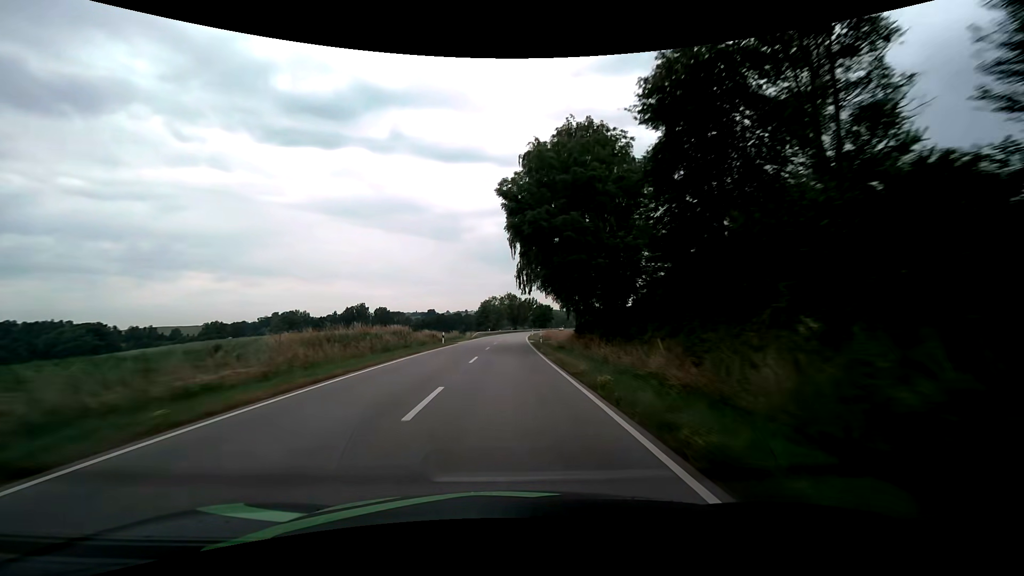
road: secondary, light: Day
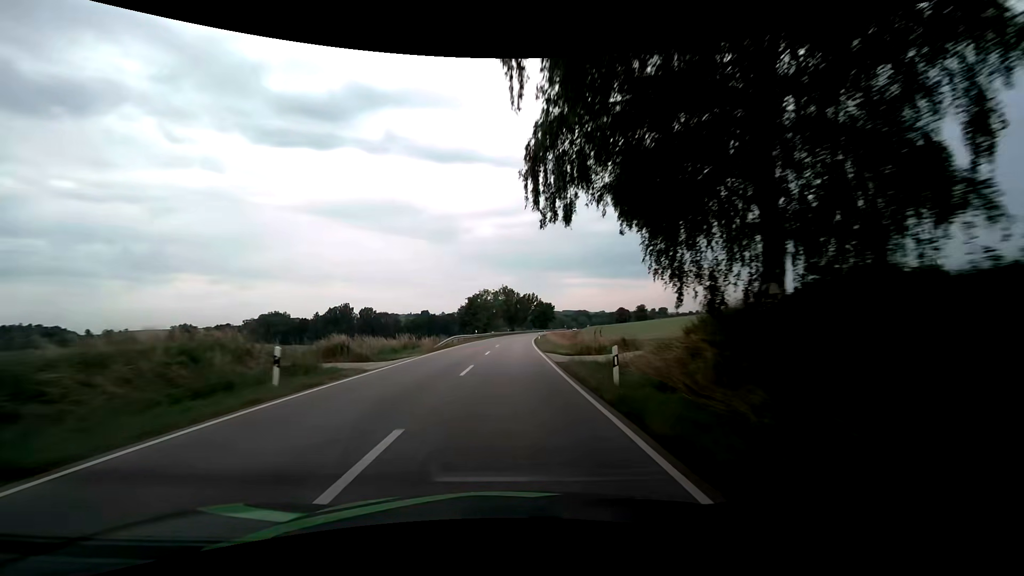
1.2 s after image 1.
(+0.1, +28.4) m; +1°
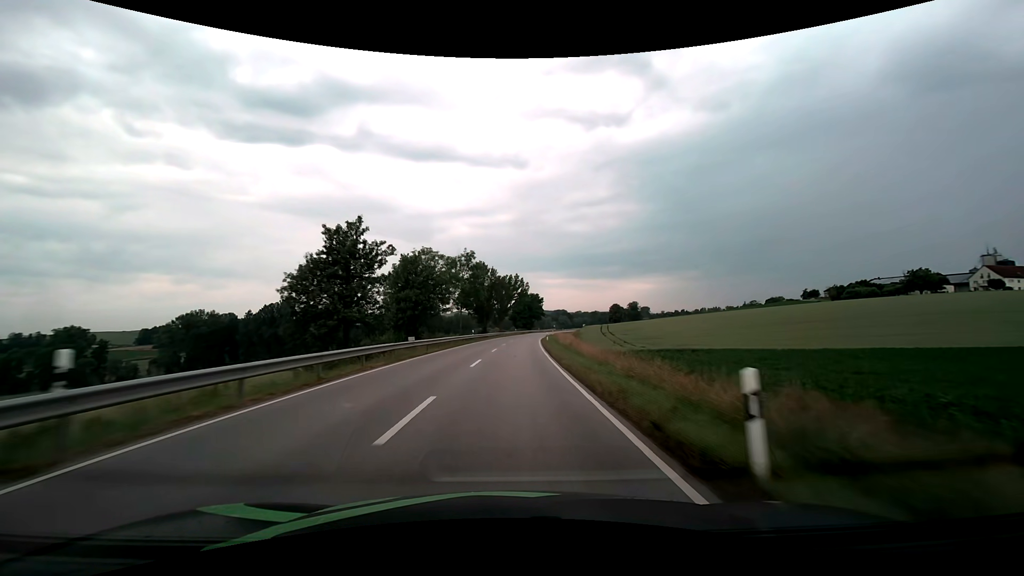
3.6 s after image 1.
(+1.3, +56.8) m; +3°
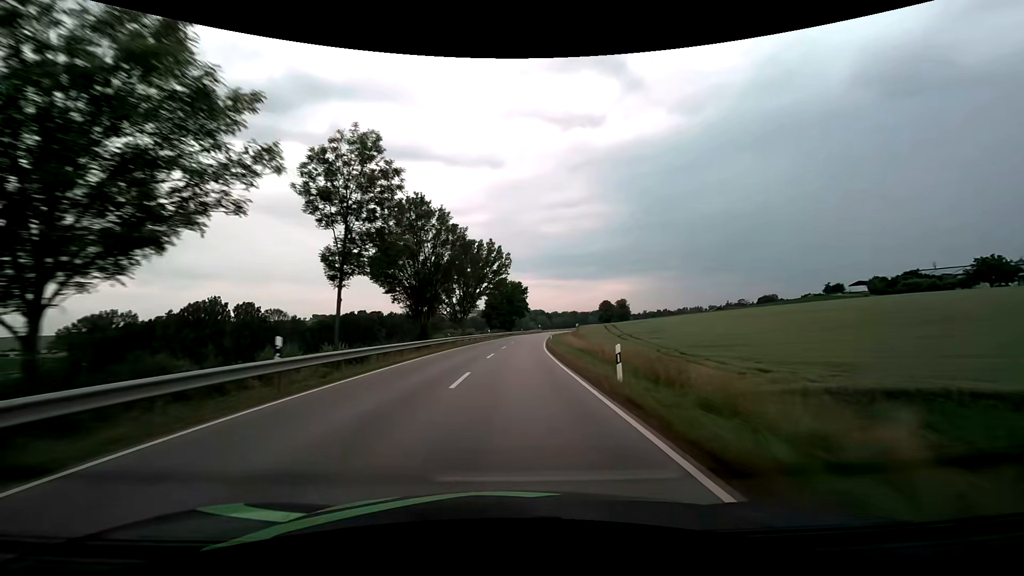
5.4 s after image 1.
(+1.0, +42.6) m; +3°
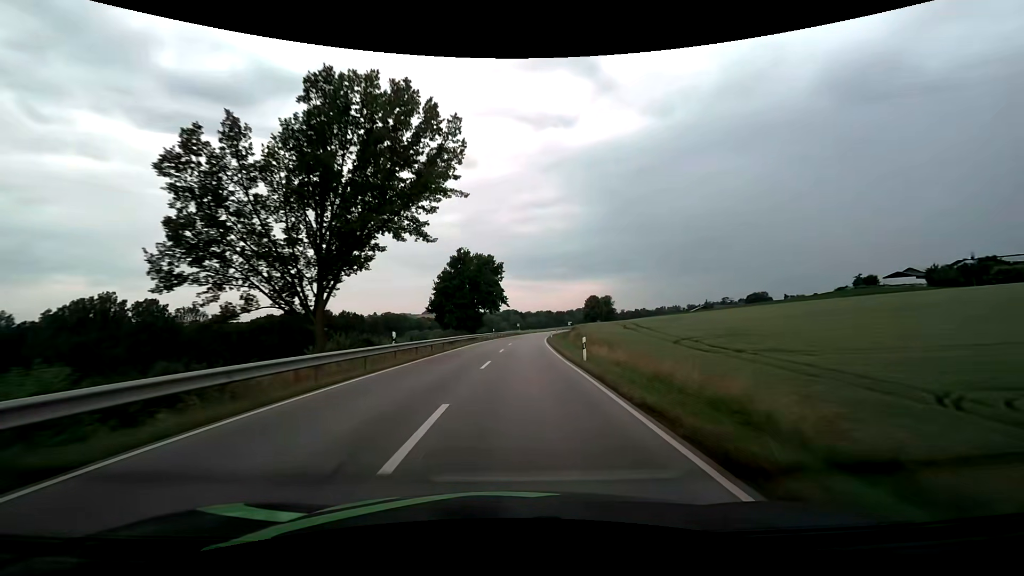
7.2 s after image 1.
(+1.3, +42.5) m; +3°
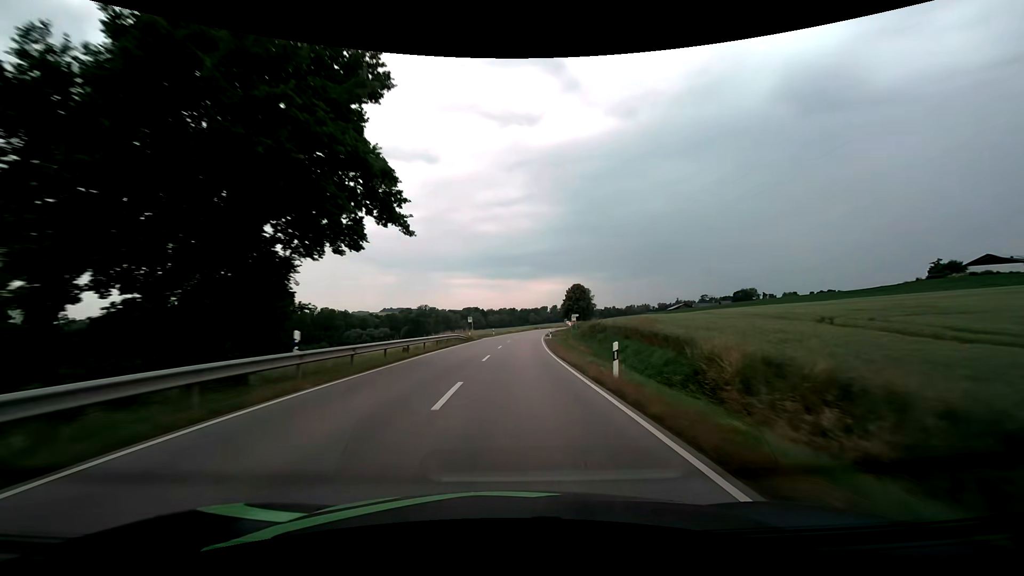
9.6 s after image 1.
(+2.3, +56.7) m; +4°
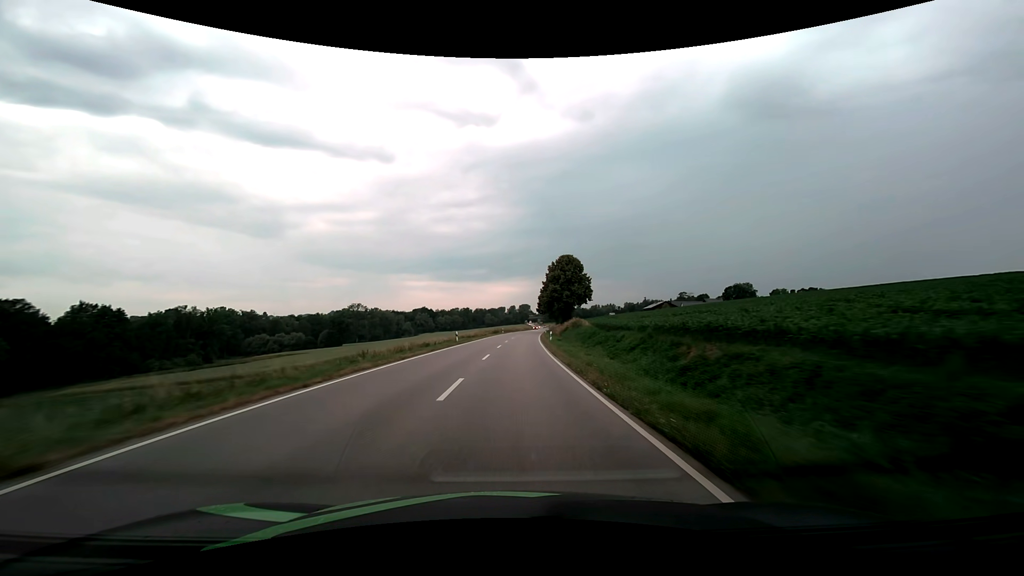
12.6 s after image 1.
(+3.2, +70.8) m; +5°
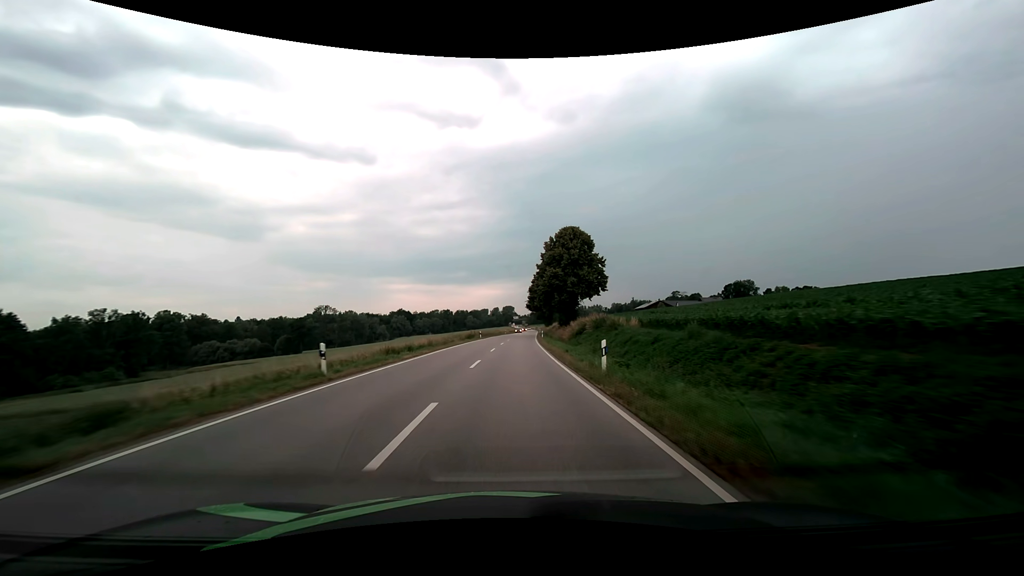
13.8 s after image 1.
(+0.4, +28.4) m; +2°
(0, +10) (0, +20) (+1, +30) (+1, +40) (+1, +50) (+2, +60) (+3, +70) (+3, +80) (+4, +90) (+4, +100) m
